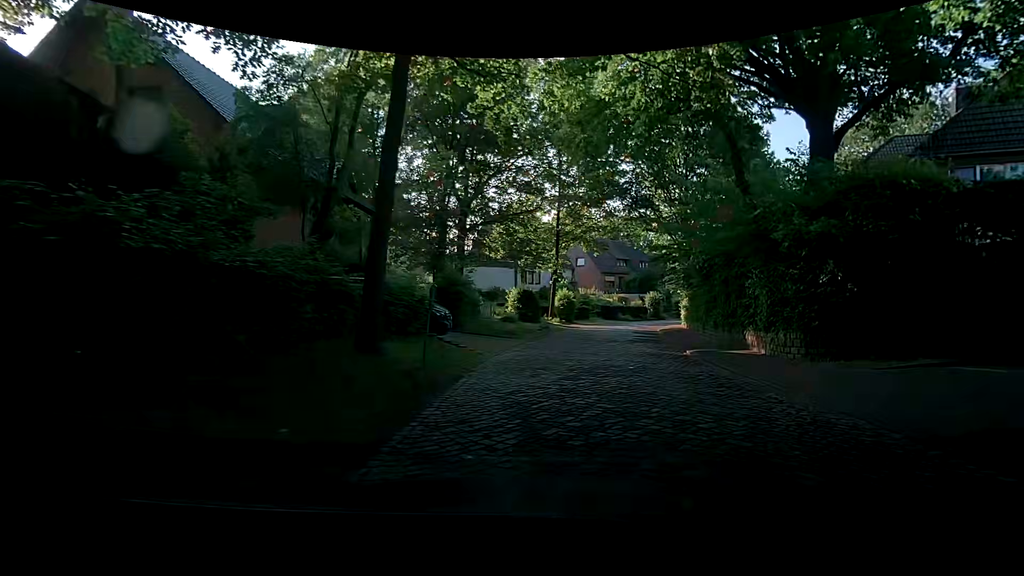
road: residential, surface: cobblestone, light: Day
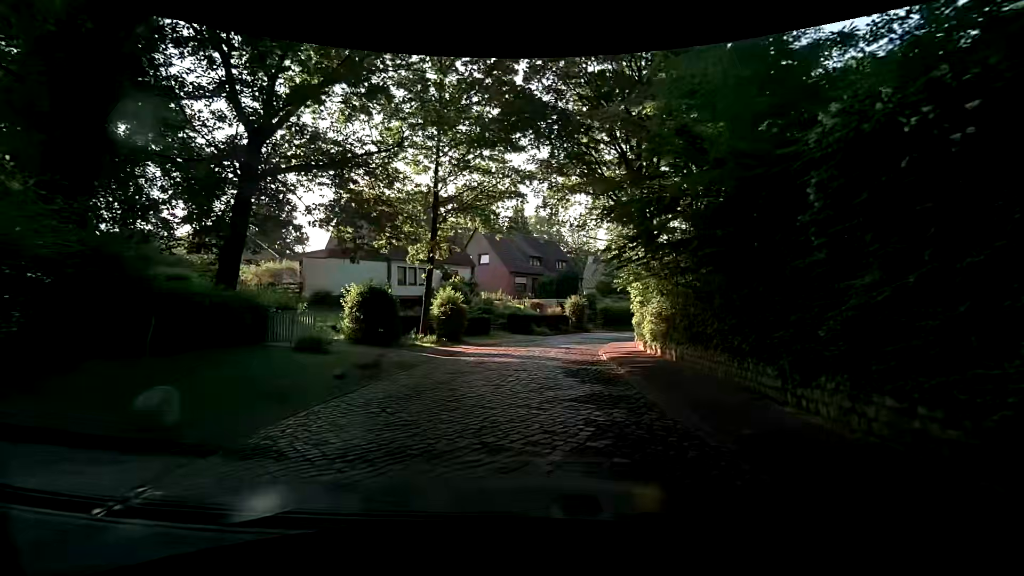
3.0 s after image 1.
(+2.6, +15.5) m; +13°
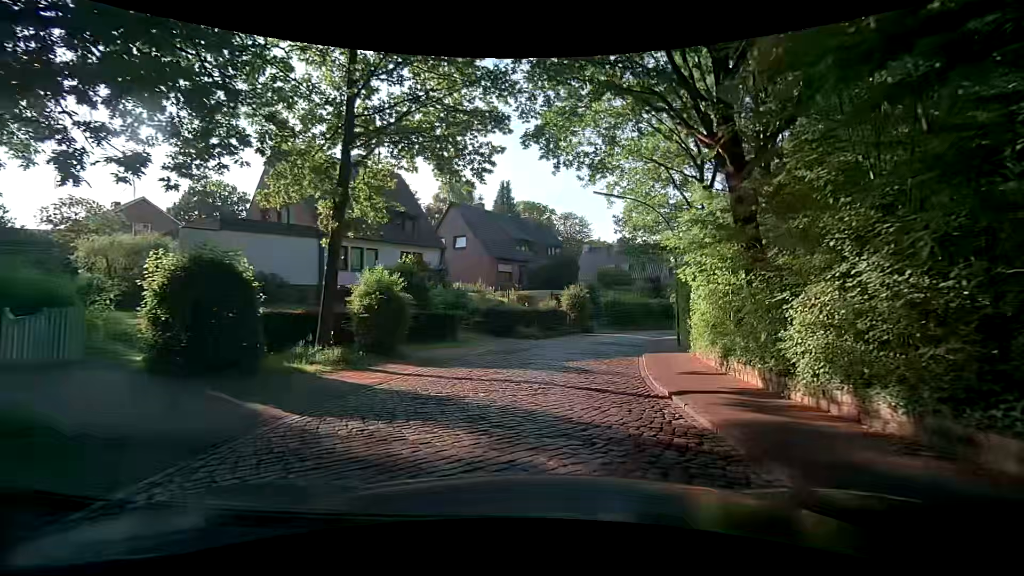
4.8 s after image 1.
(-0.1, +10.4) m; +1°
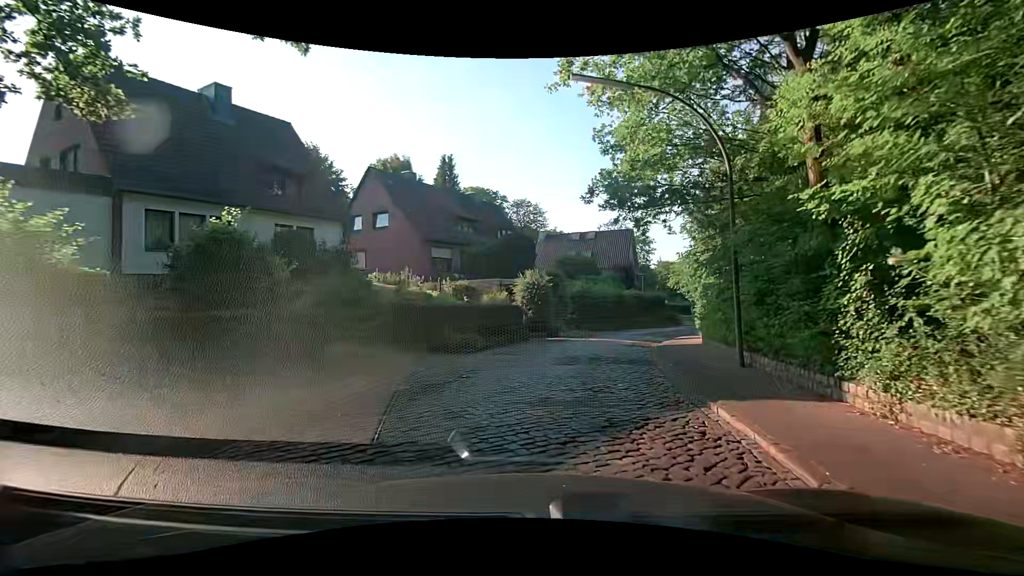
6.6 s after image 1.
(+0.3, +10.2) m; +5°
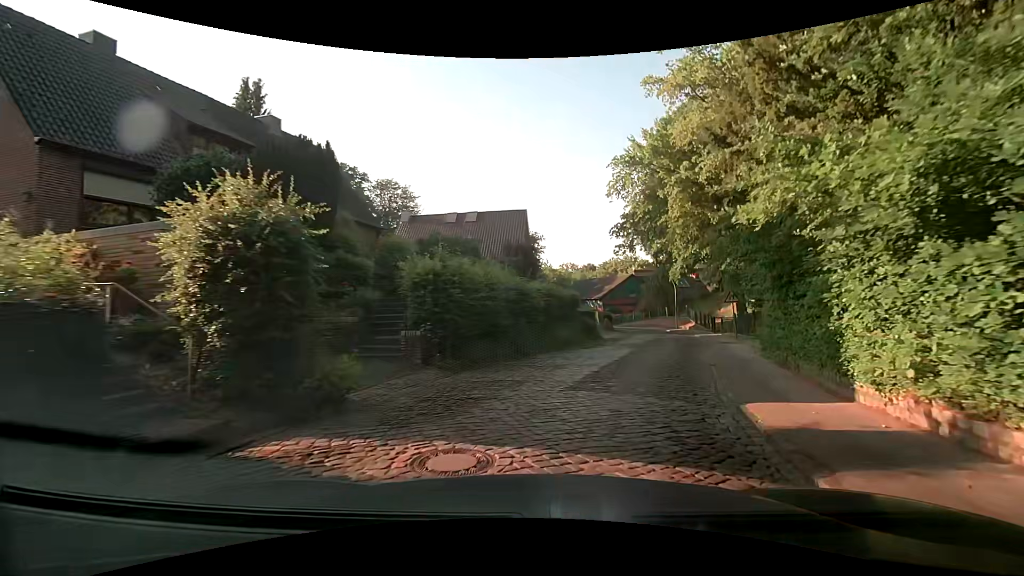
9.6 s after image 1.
(+1.4, +17.9) m; +12°
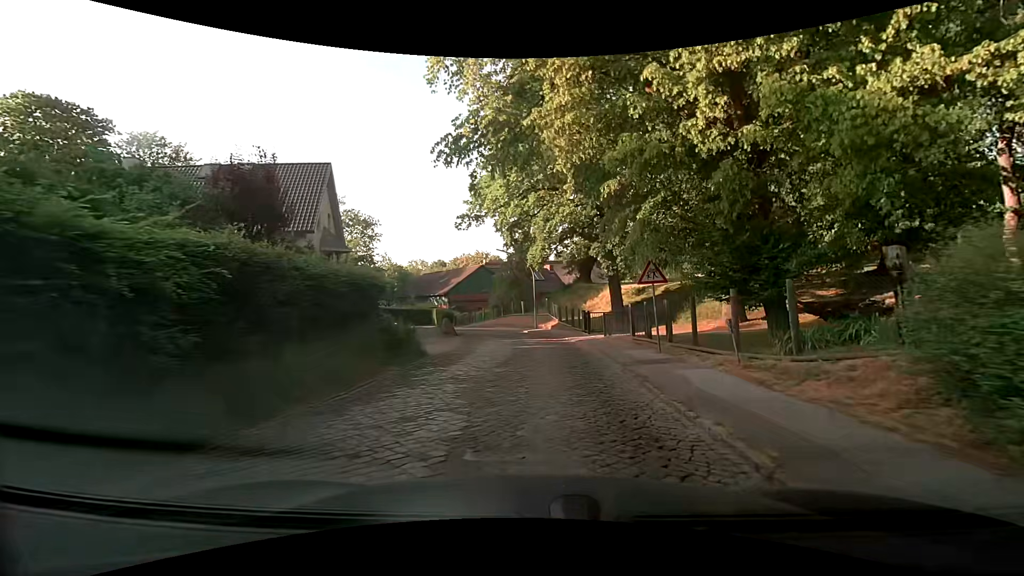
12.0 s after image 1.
(+2.2, +13.5) m; +16°
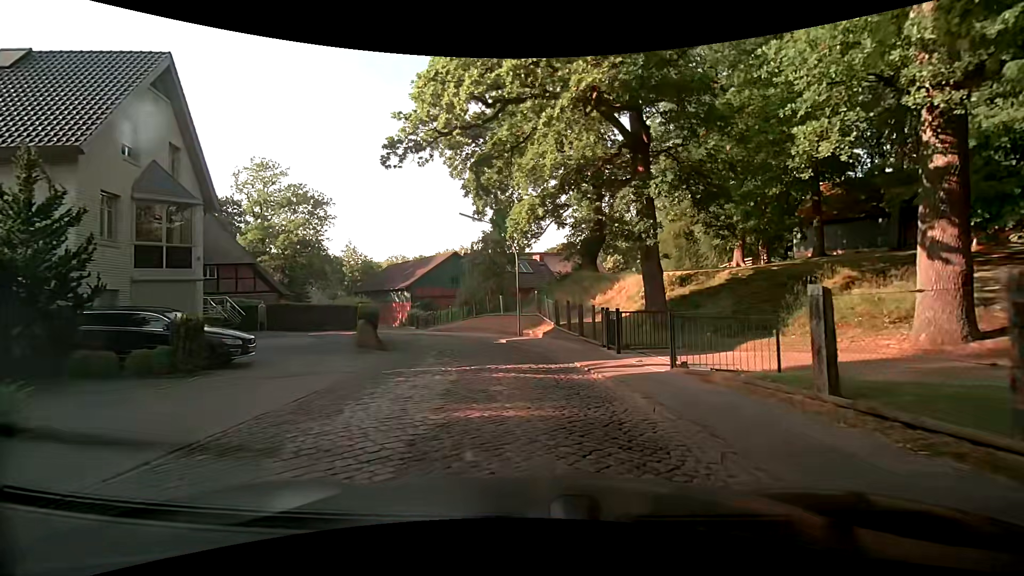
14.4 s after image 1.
(+0.4, +13.9) m; +3°
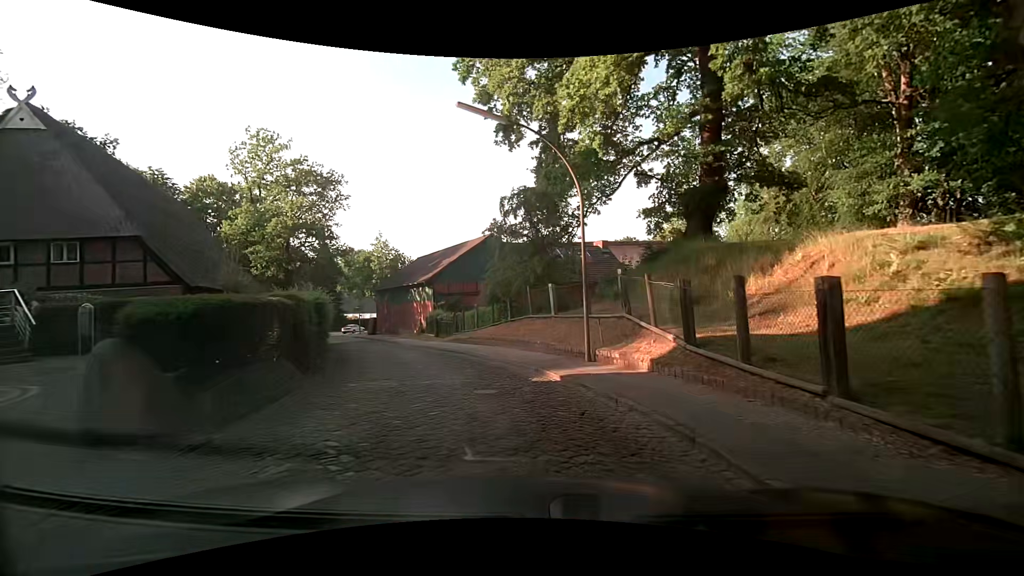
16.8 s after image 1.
(-0.8, +13.7) m; -6°
